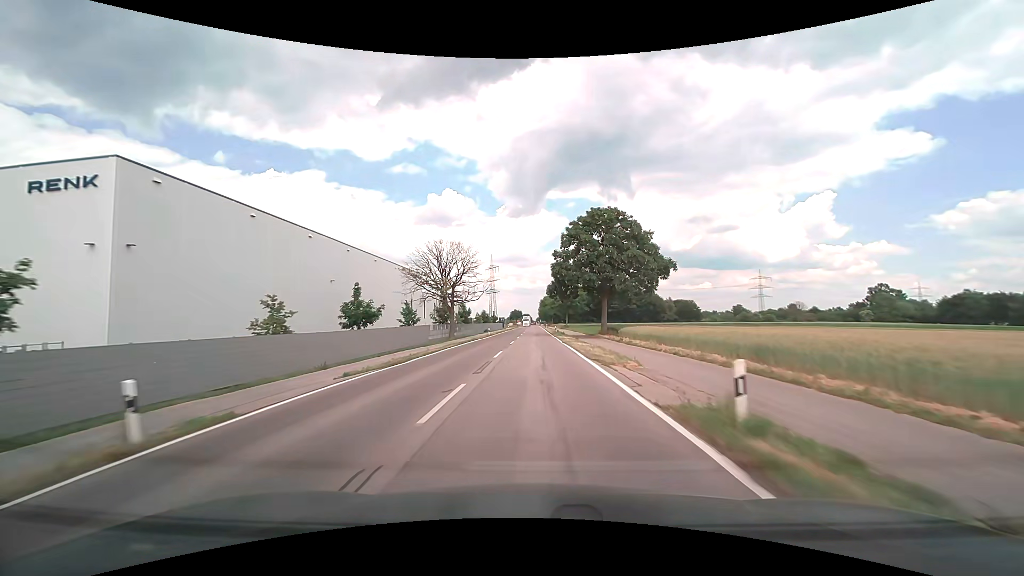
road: tertiary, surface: asphalt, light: Day
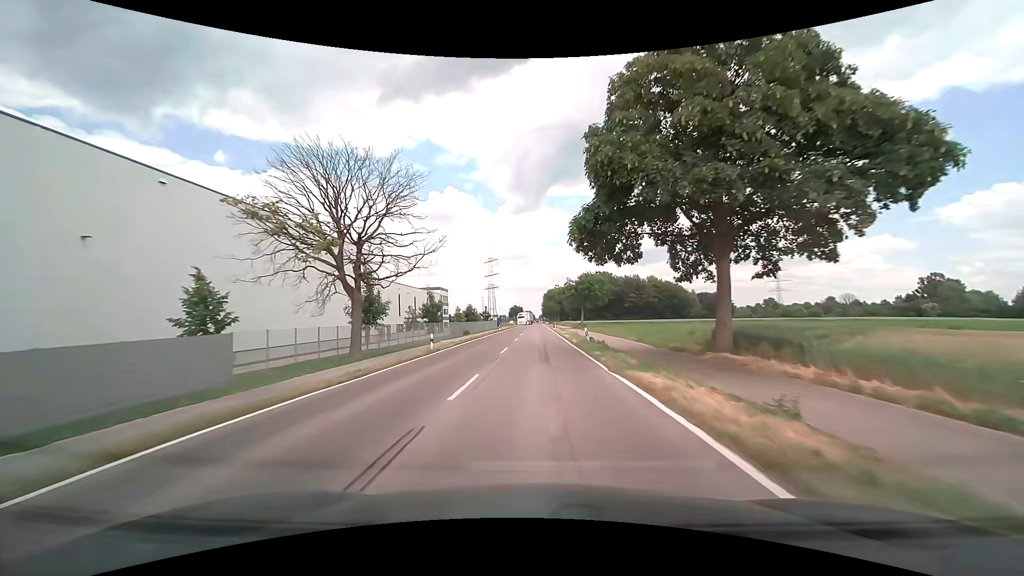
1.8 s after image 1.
(-0.4, +35.9) m; -1°
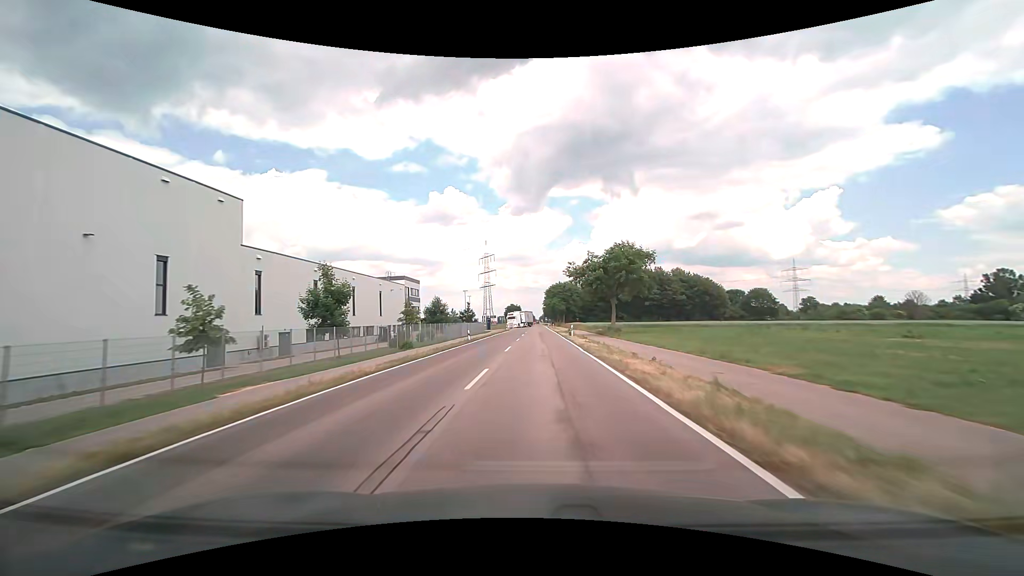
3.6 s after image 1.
(-0.1, +36.2) m; 0°
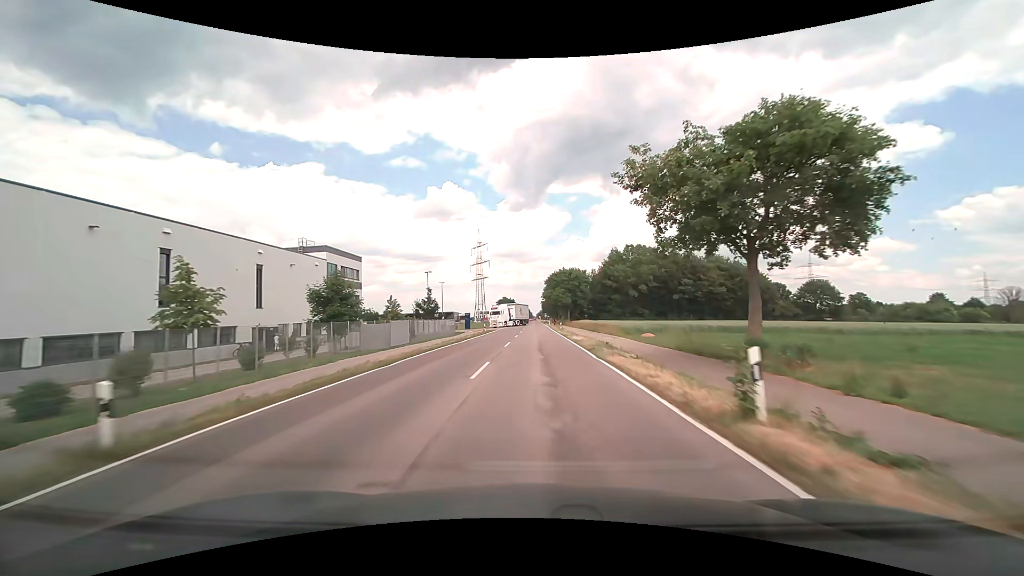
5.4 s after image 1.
(0.0, +35.5) m; 0°
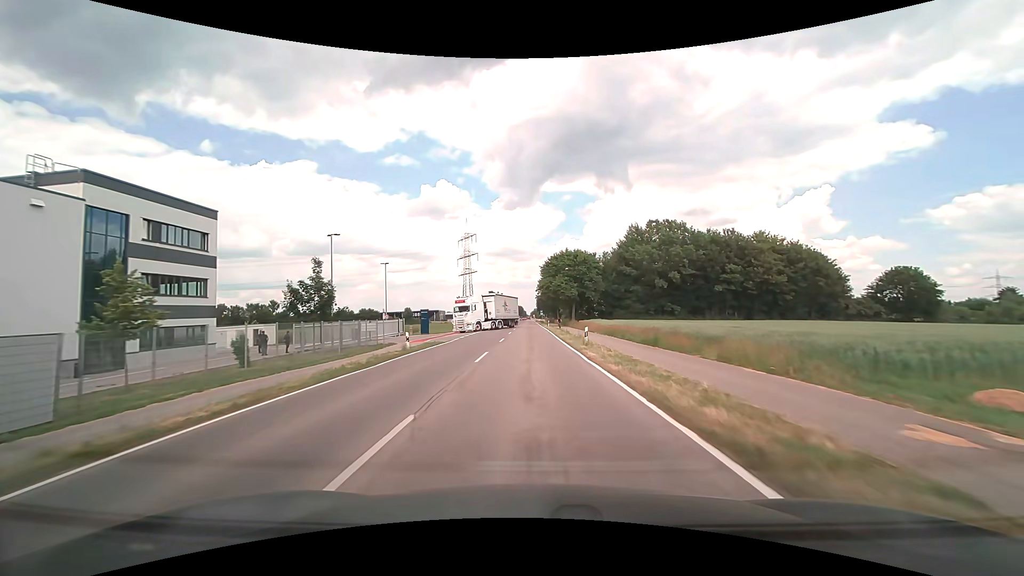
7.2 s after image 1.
(+0.1, +32.5) m; +1°
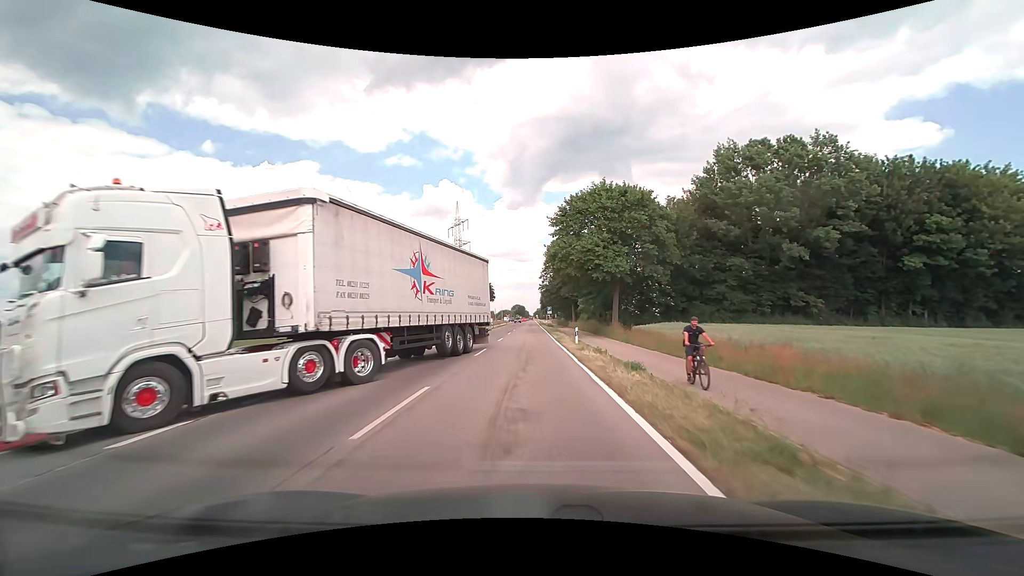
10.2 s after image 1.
(-0.2, +45.9) m; 0°
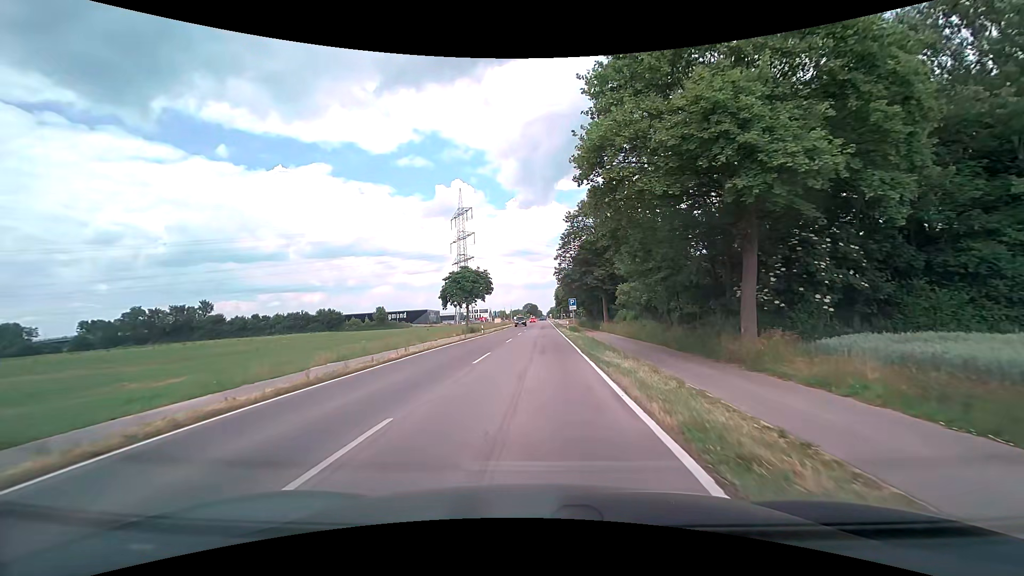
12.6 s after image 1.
(0.0, +27.3) m; -1°
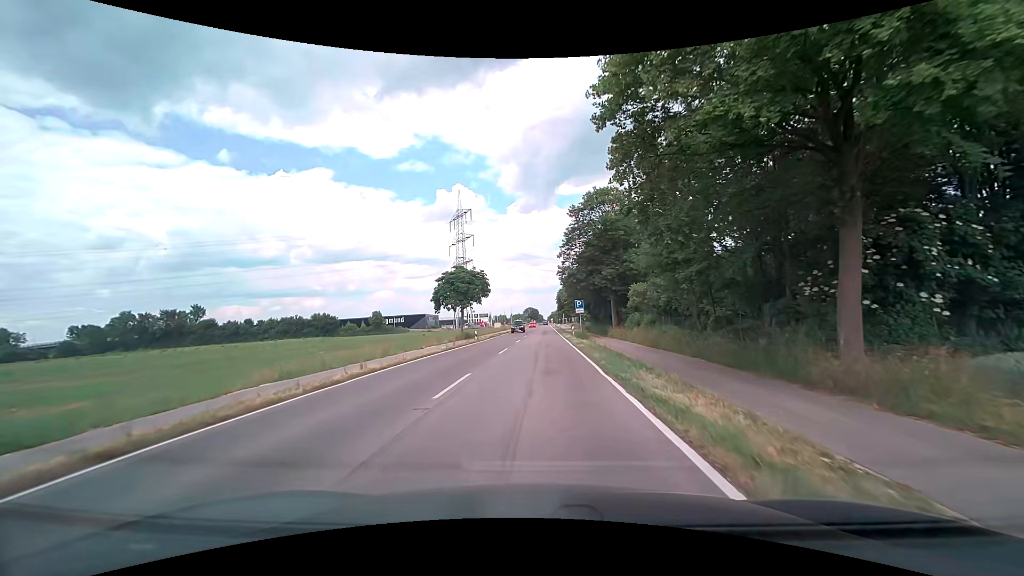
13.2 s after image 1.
(0.0, +6.1) m; 0°
(0, +10) (0, +20) (0, +30) (0, +40) (0, +50) (+1, +60) (+1, +70) (+1, +80) (+1, +90) (+1, +100) m
